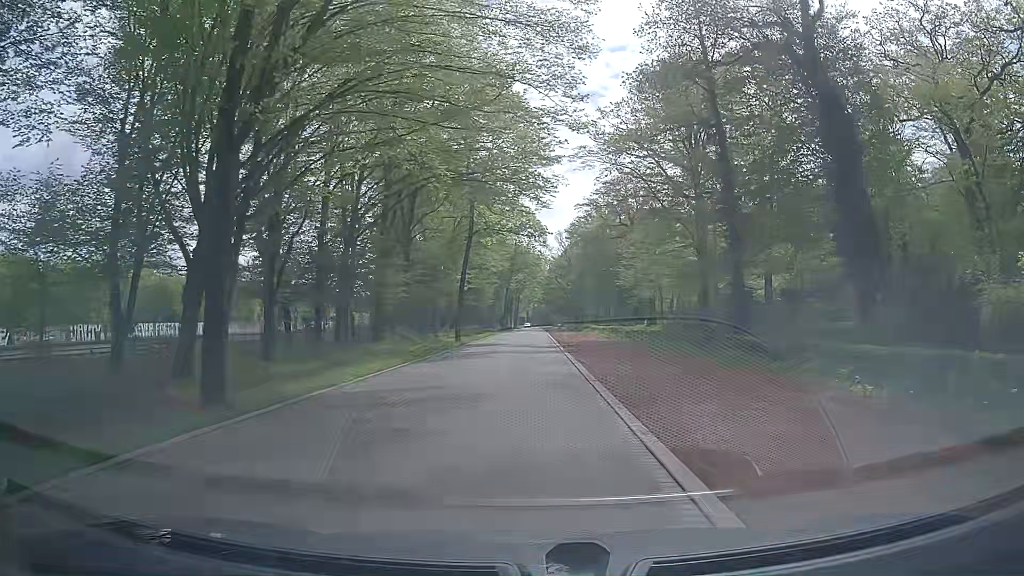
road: unclassified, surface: asphalt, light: Day
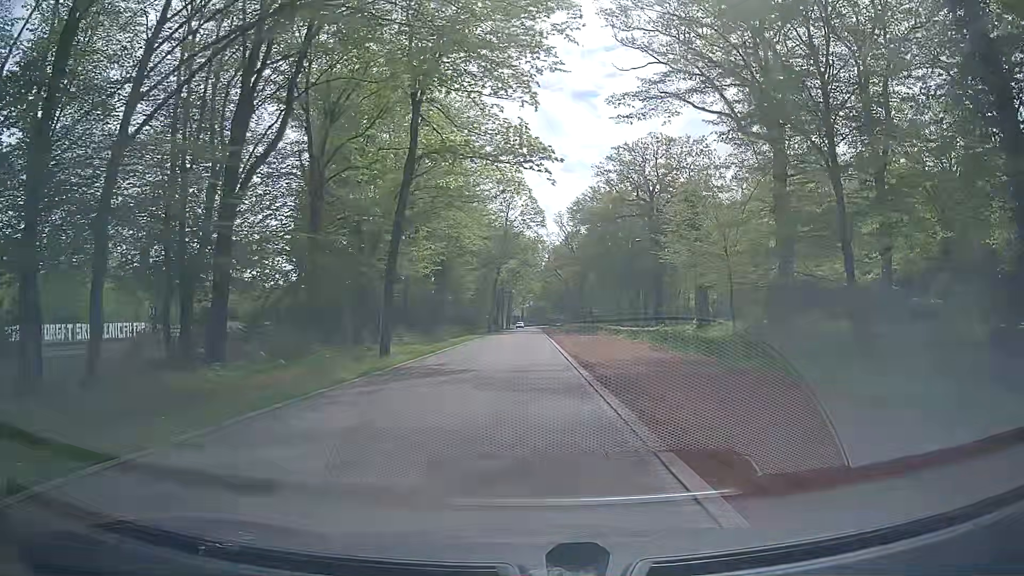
(+0.7, +22.4) m; +2°
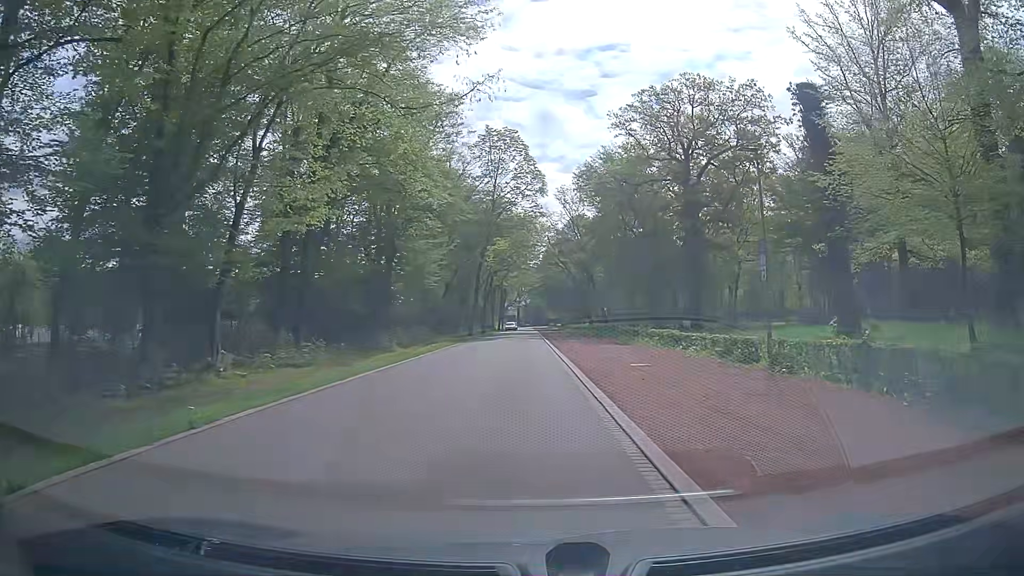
(+0.1, +22.5) m; +2°
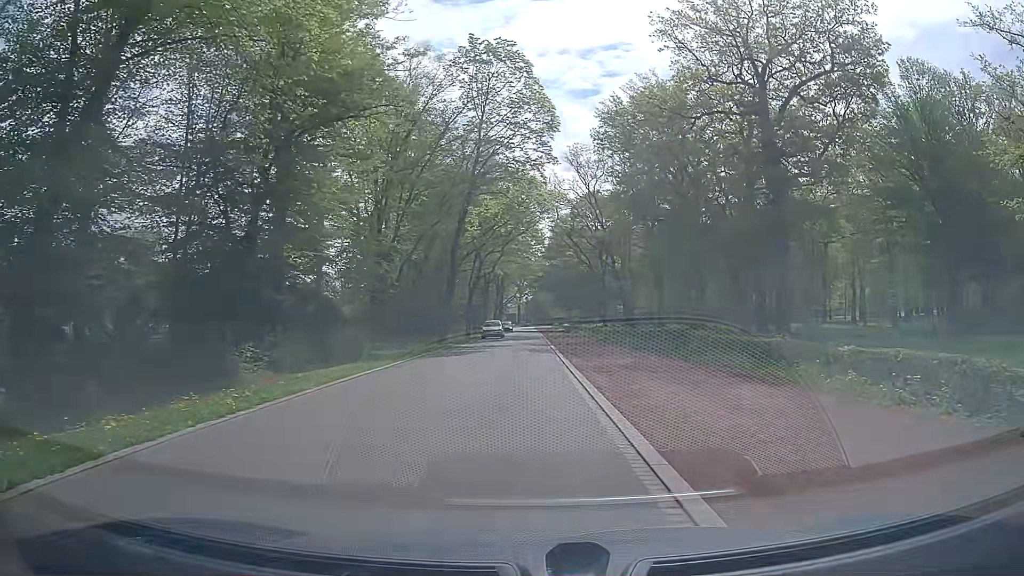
(-0.8, +22.3) m; -2°
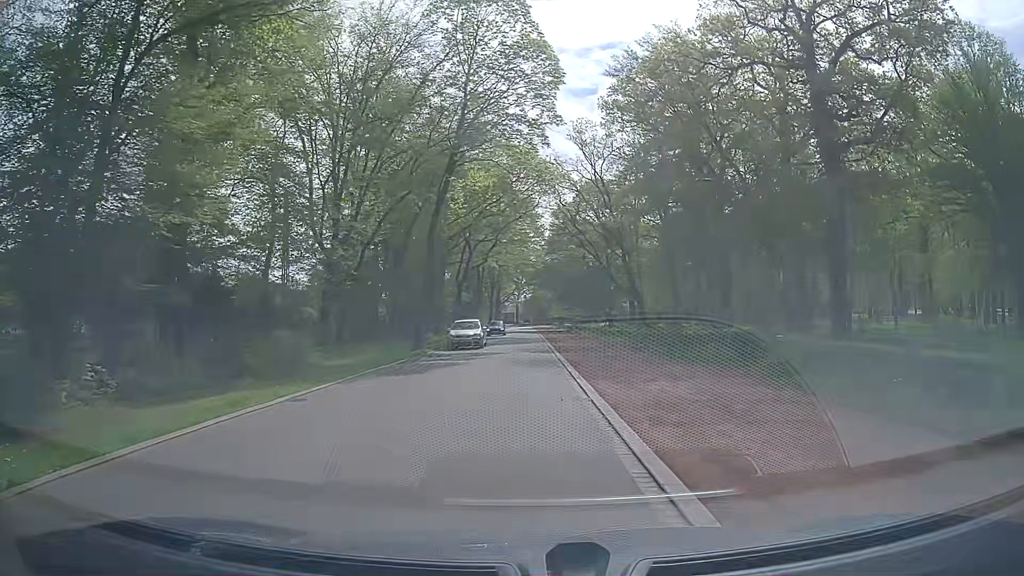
(0.0, +9.0) m; 0°
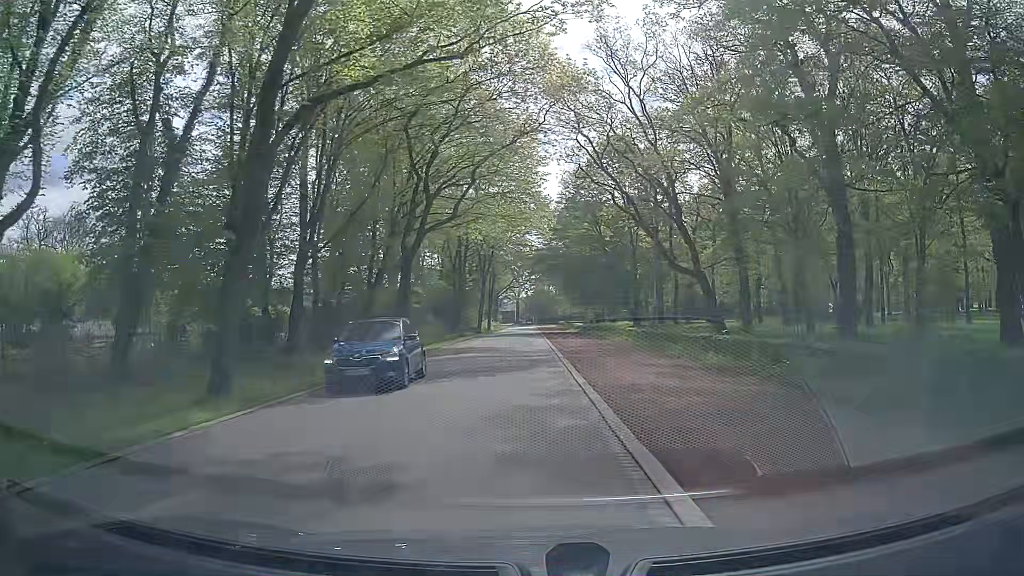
(-0.1, +22.5) m; -1°
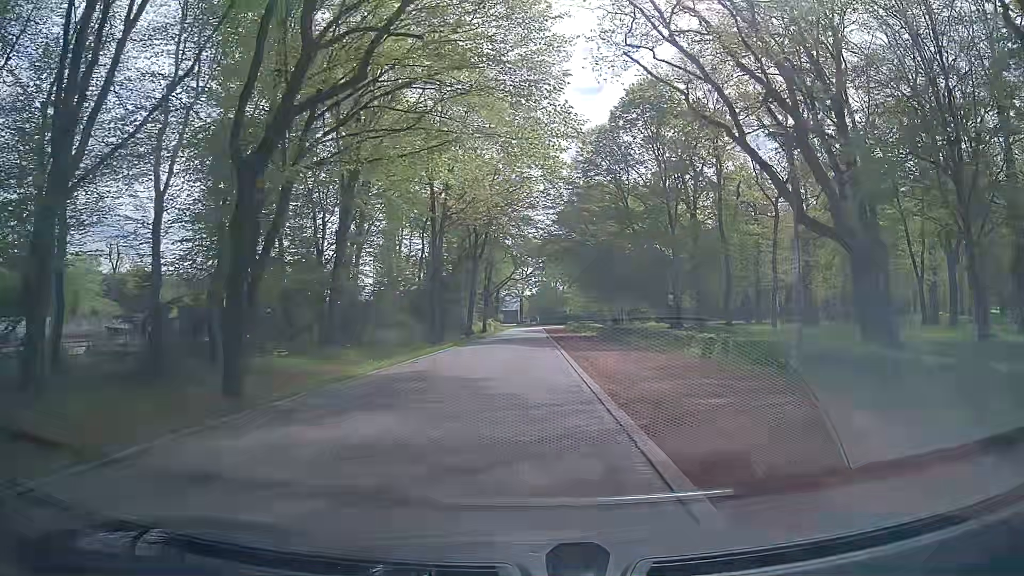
(0.0, +18.1) m; 0°
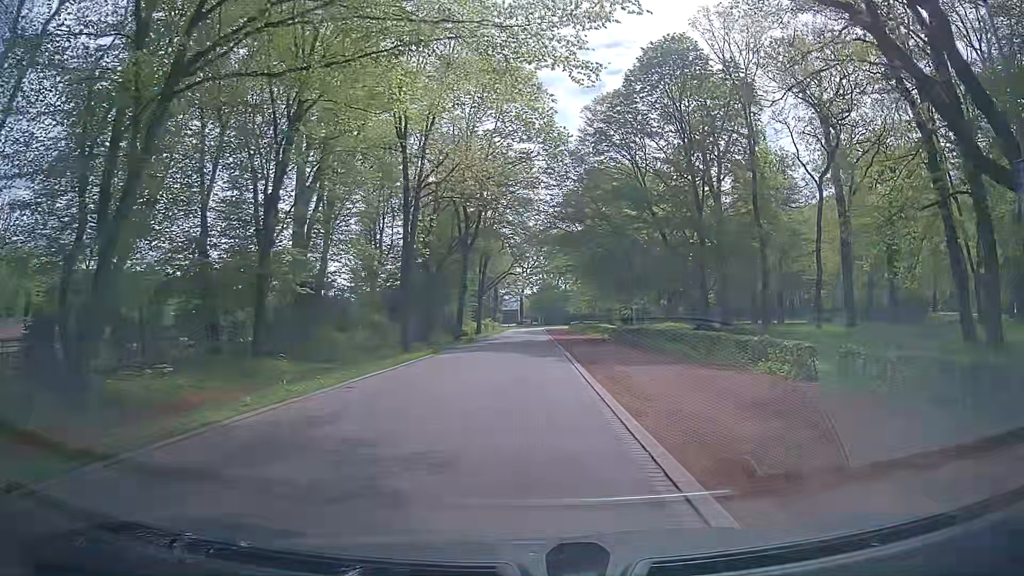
(0.0, +9.0) m; -1°
(0, +10) (+1, +20) (+1, +30) (+1, +40) (+1, +50) (+2, +60) (+2, +70) (+3, +80) (+3, +90) (+3, +100) m
